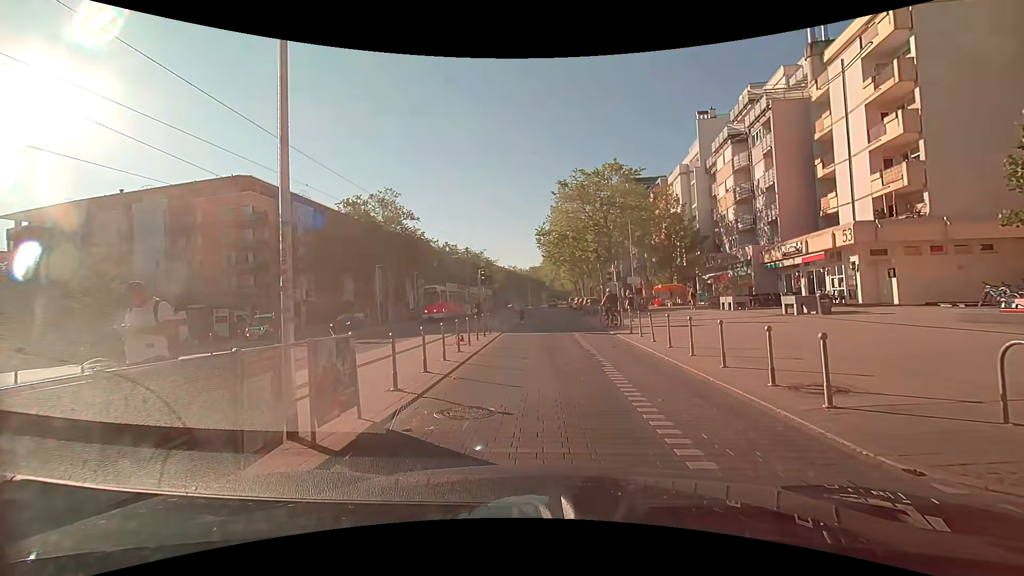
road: tertiary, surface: paving_stones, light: Day
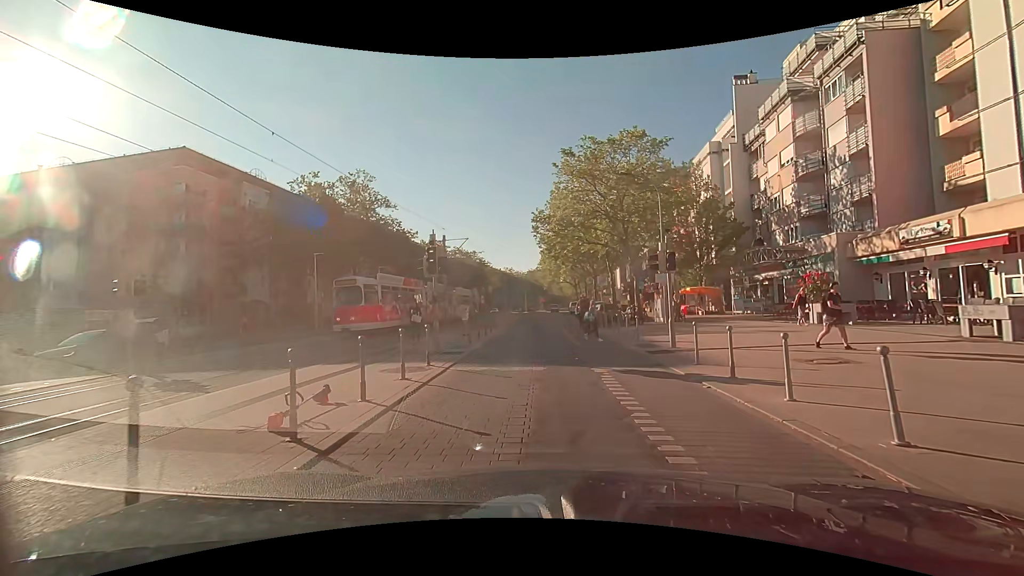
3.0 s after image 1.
(+0.1, +11.0) m; +1°
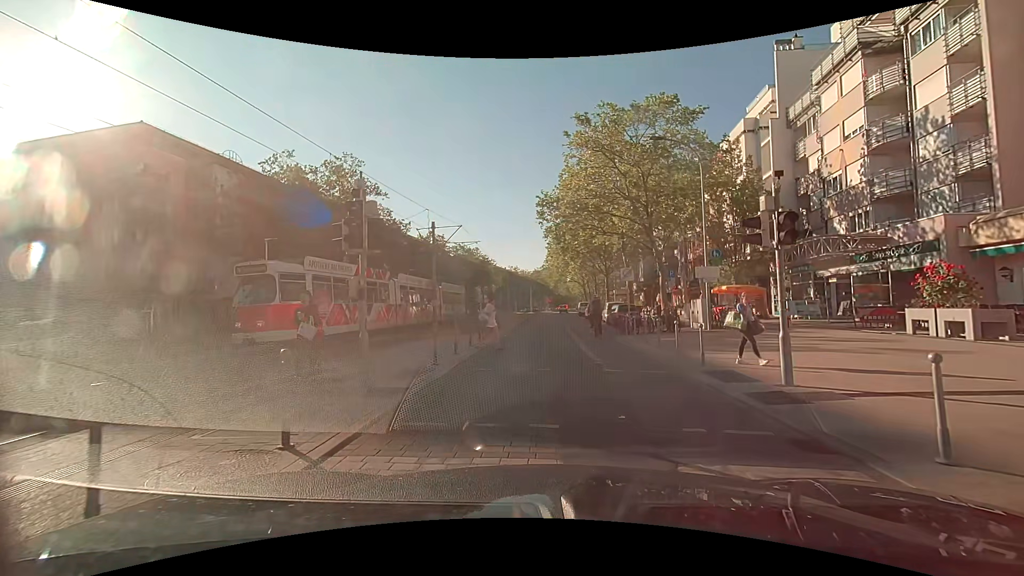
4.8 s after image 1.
(-0.1, +6.4) m; -1°
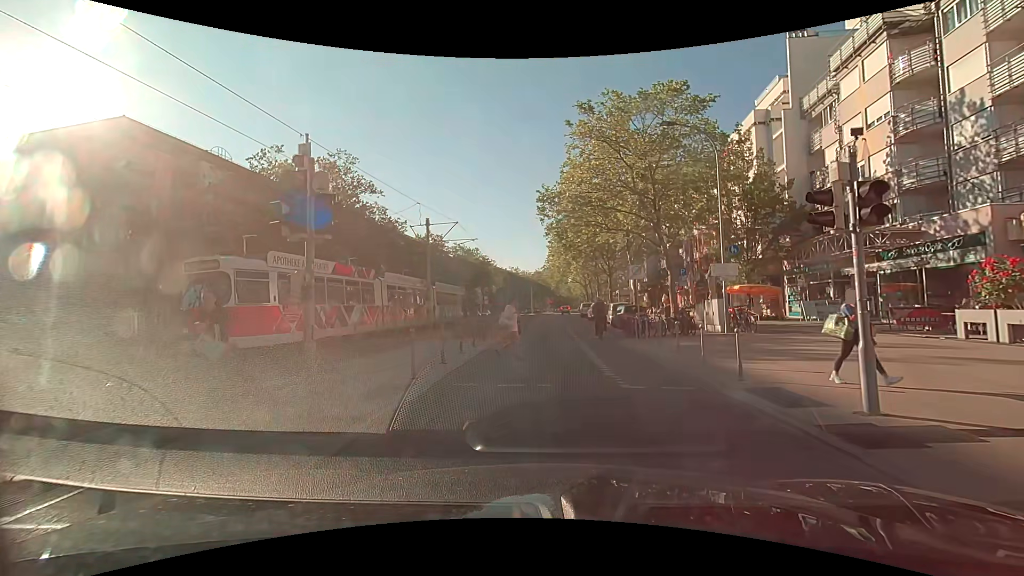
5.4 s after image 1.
(0.0, +2.0) m; 0°
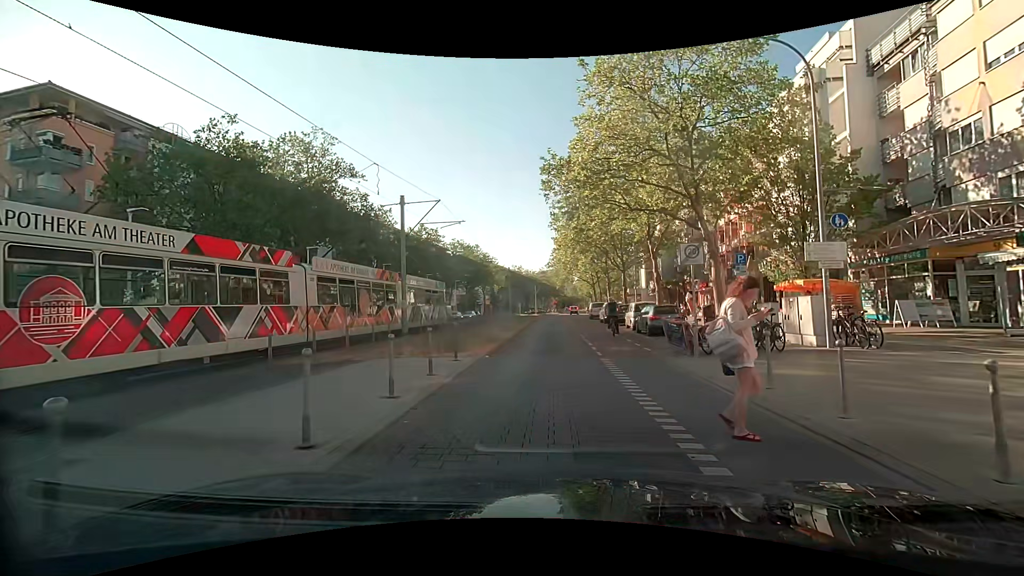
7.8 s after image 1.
(-0.2, +6.8) m; 0°
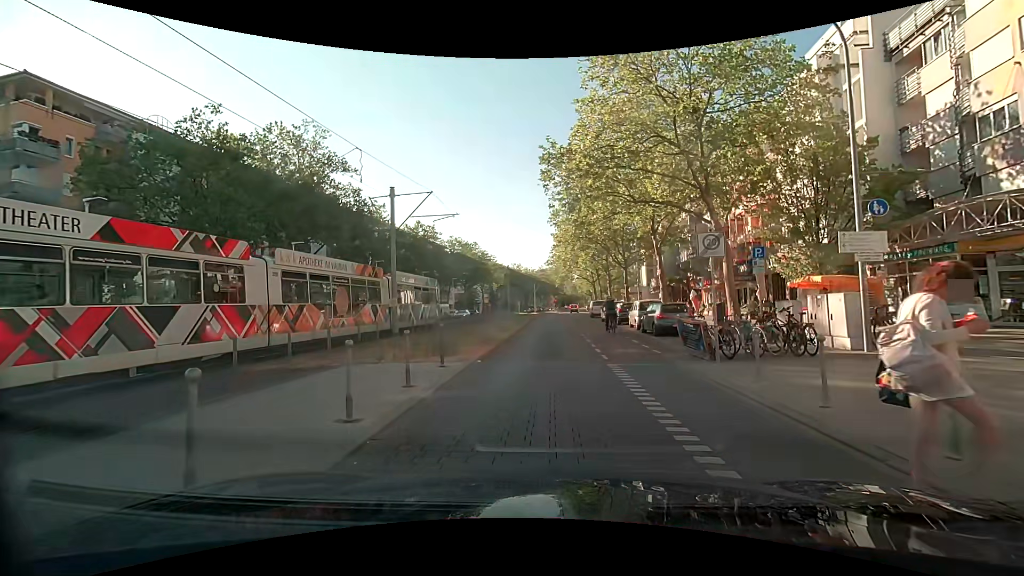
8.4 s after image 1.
(0.0, +1.6) m; 0°
